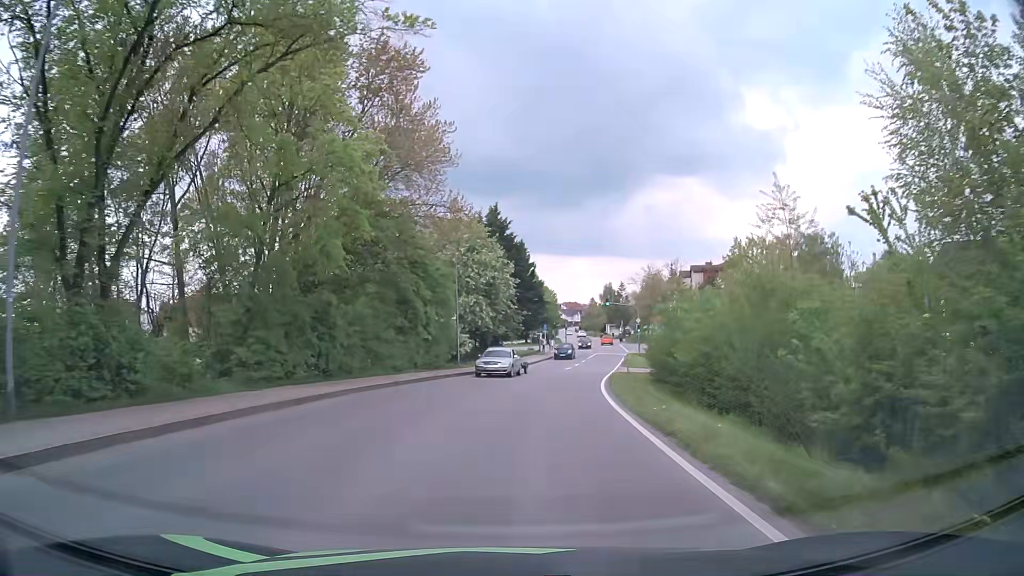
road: tertiary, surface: asphalt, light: Day
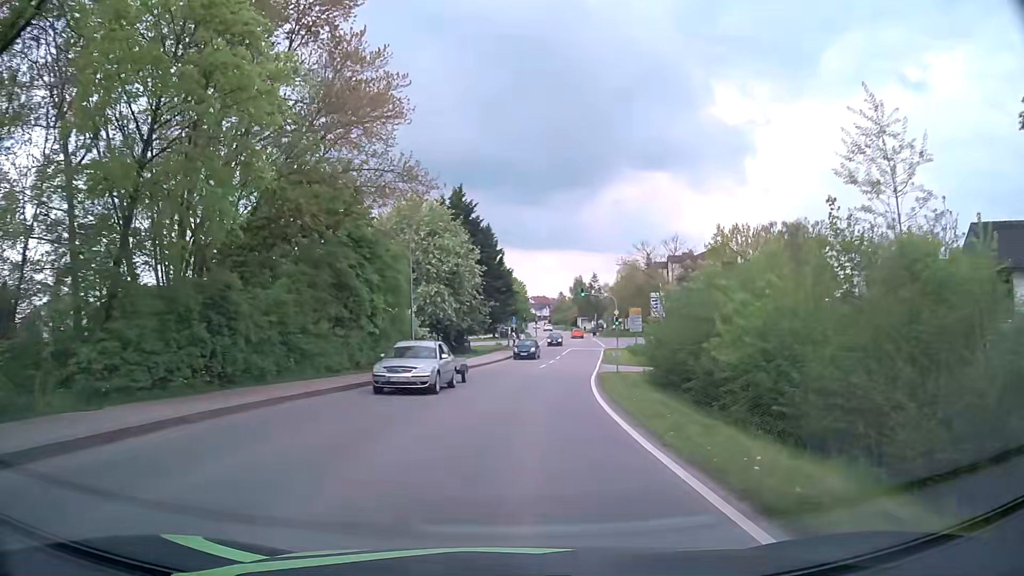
(+0.1, +6.6) m; +3°
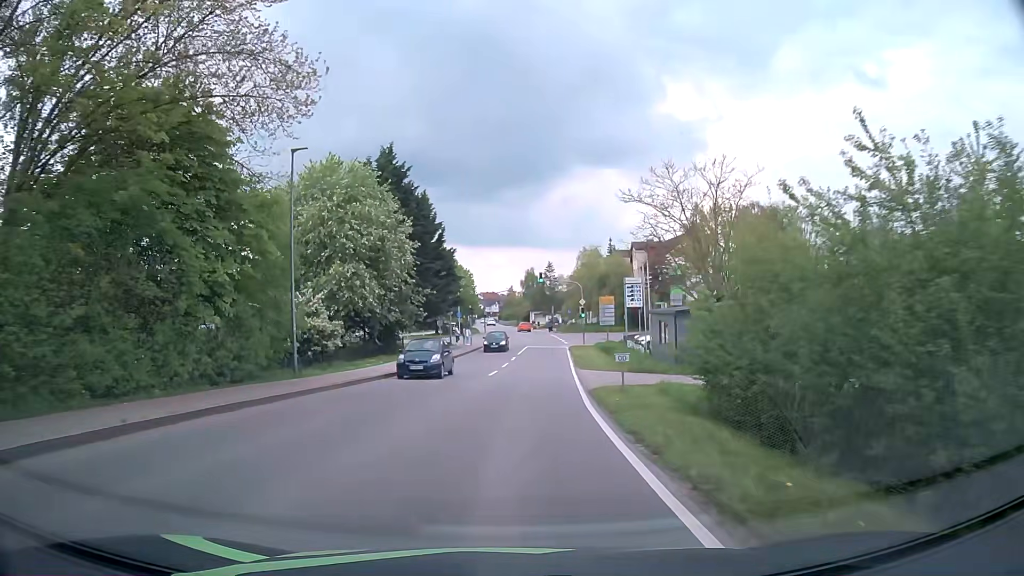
(+0.5, +12.8) m; +5°
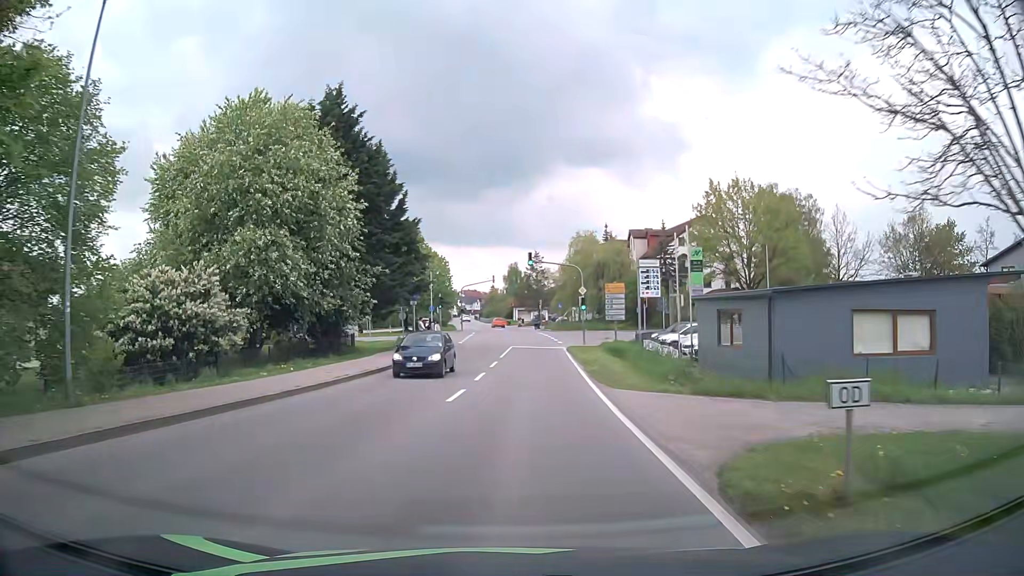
(+0.1, +12.5) m; +1°
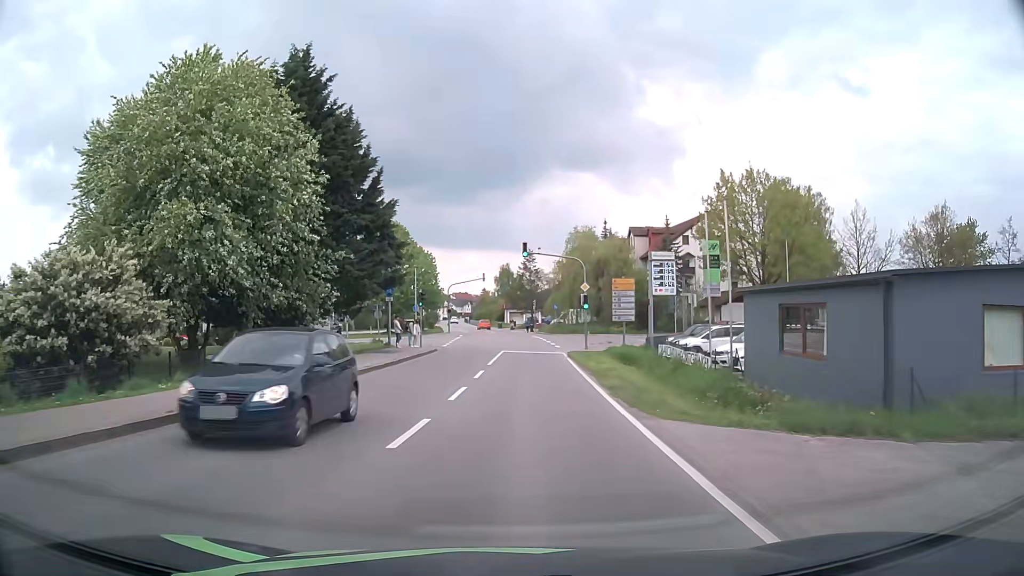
(0.0, +6.2) m; +1°
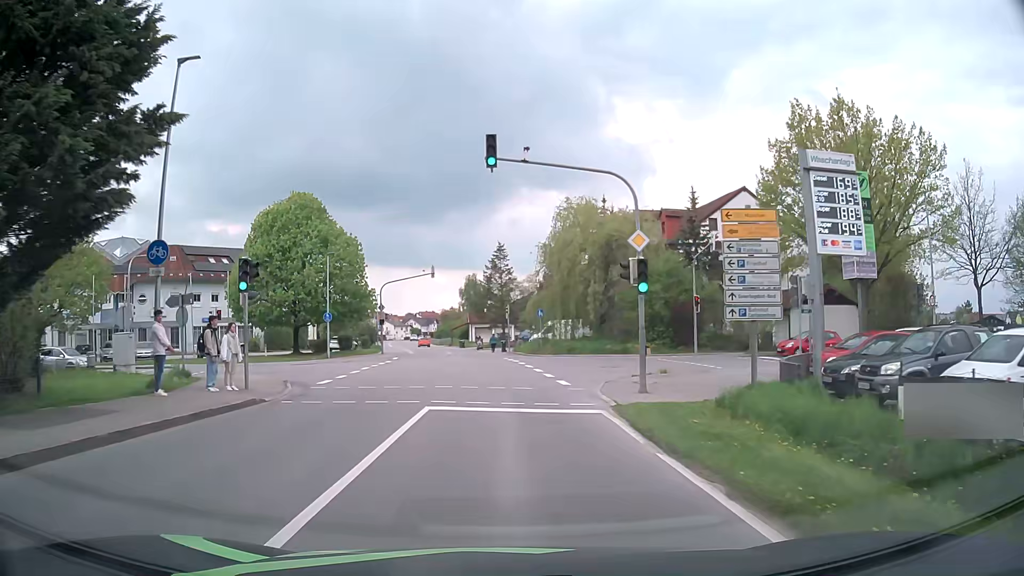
(+0.6, +23.7) m; +3°
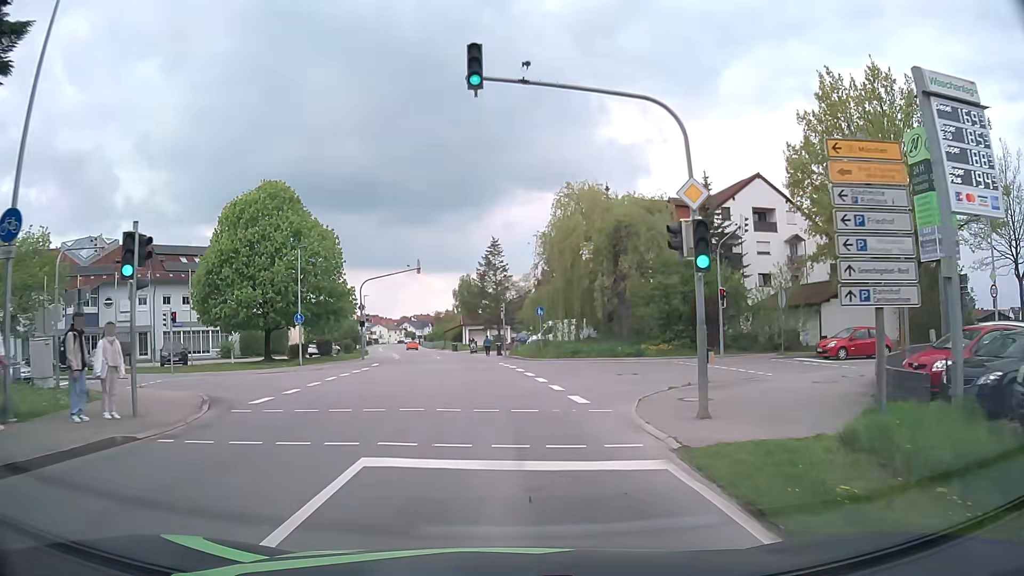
(0.0, +5.4) m; 0°
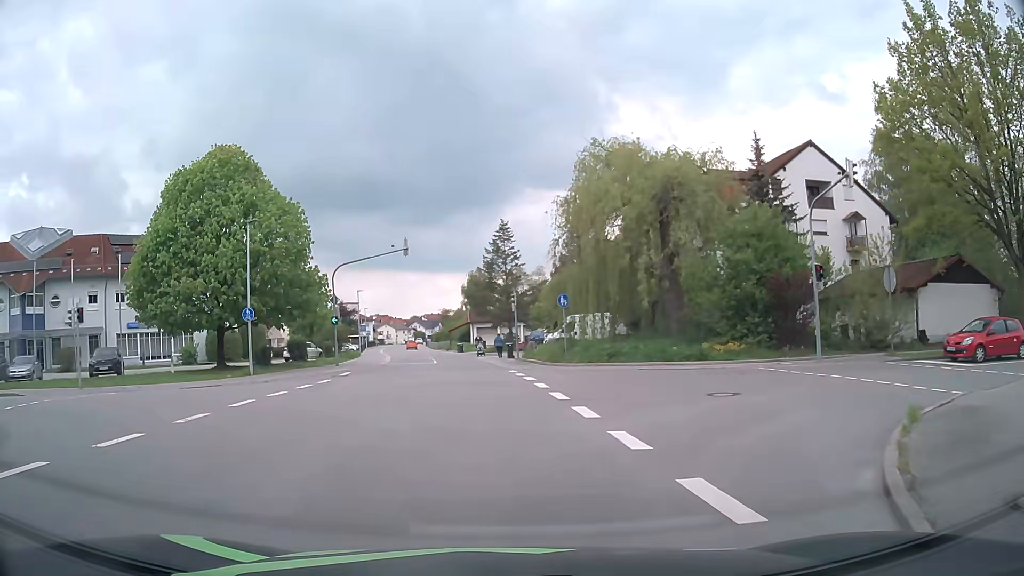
(+0.1, +9.6) m; 0°
(-2, +10) (-8, +17) (-18, +19) (-28, +20) (-38, +20) (-48, +20) (-58, +21) (-67, +24) (-76, +29) (-84, +35) m
